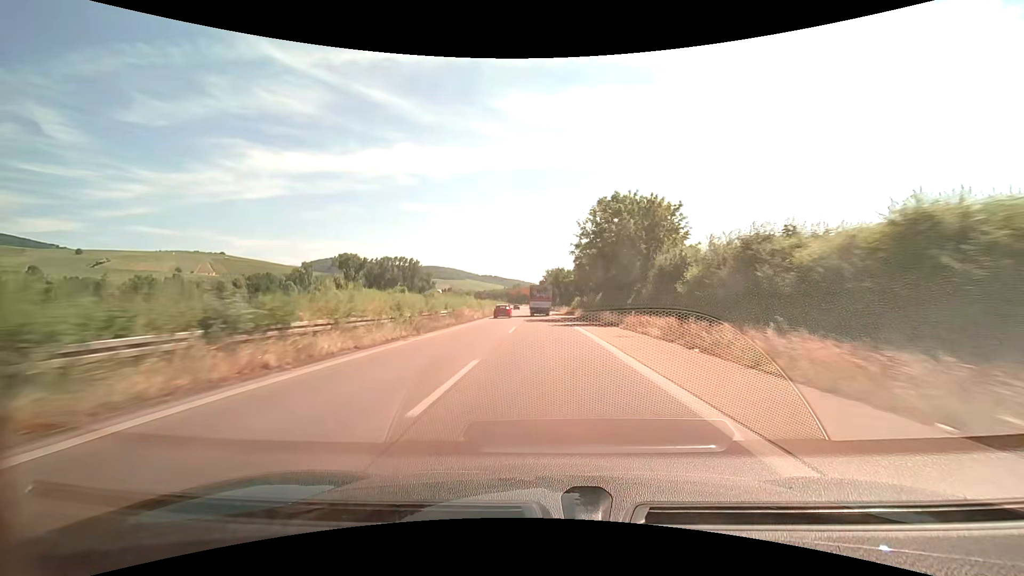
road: trunk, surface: asphalt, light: Day
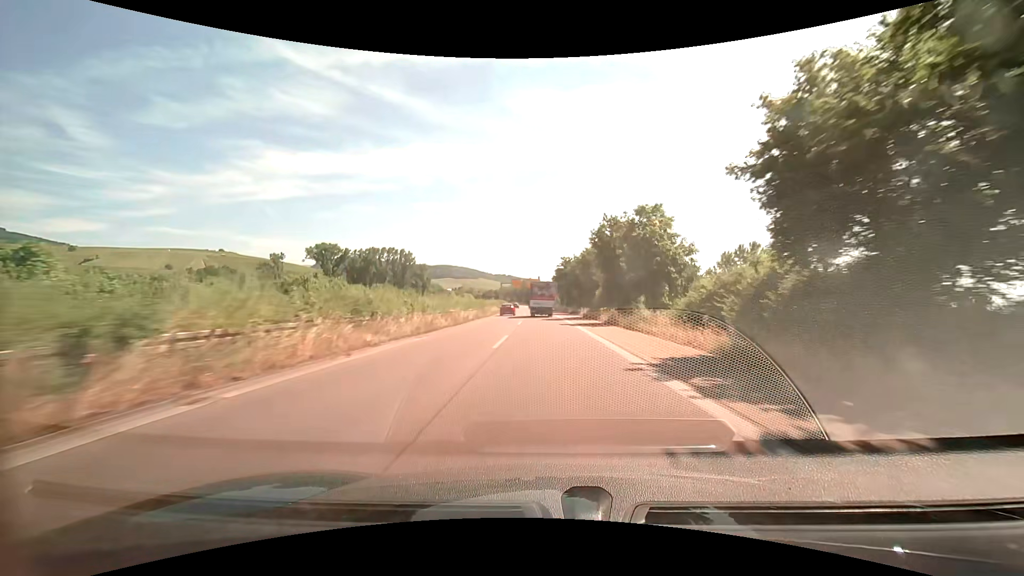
(-1.0, +62.6) m; -2°
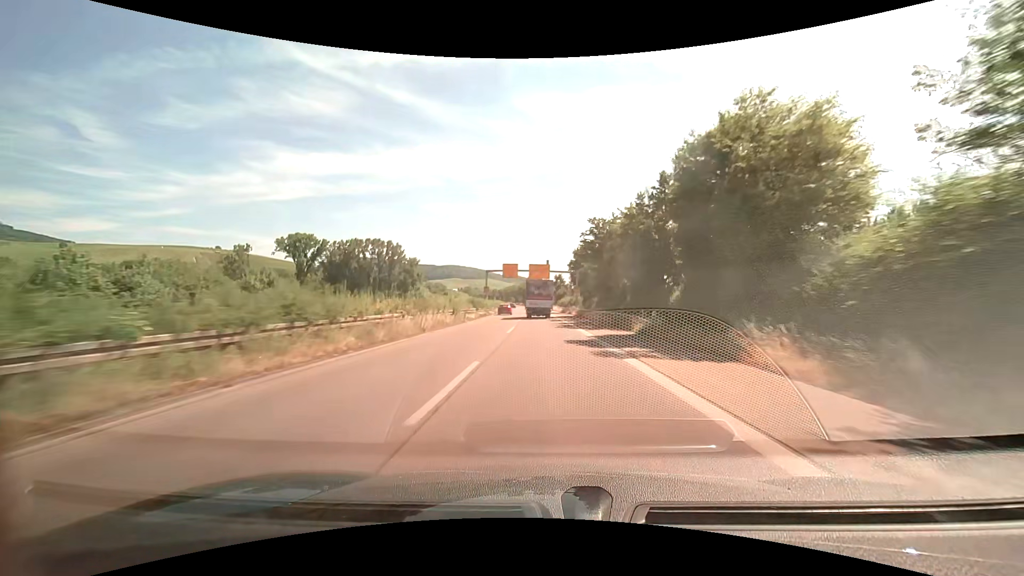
(-0.5, +45.5) m; -1°
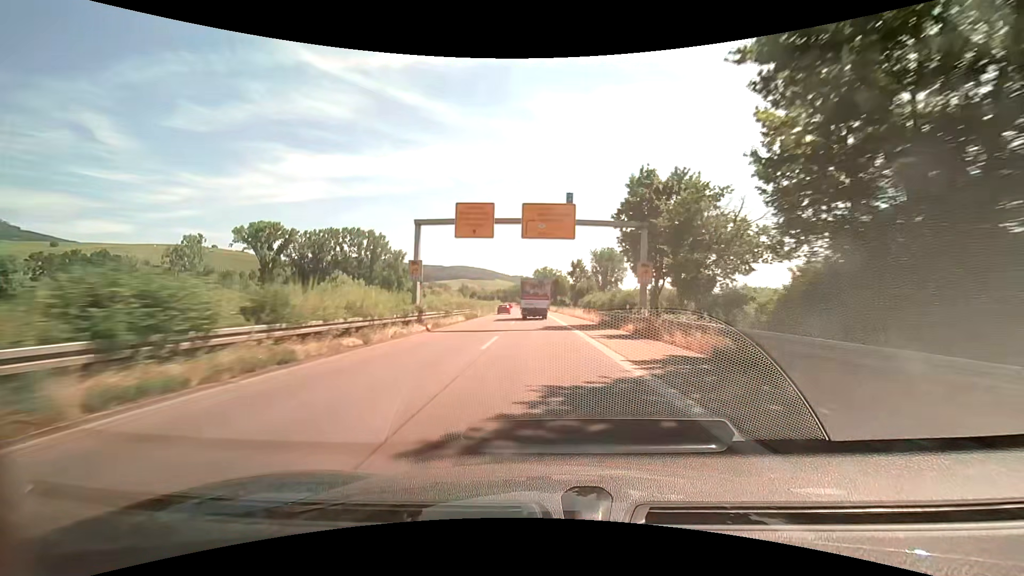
(-0.5, +44.4) m; -1°
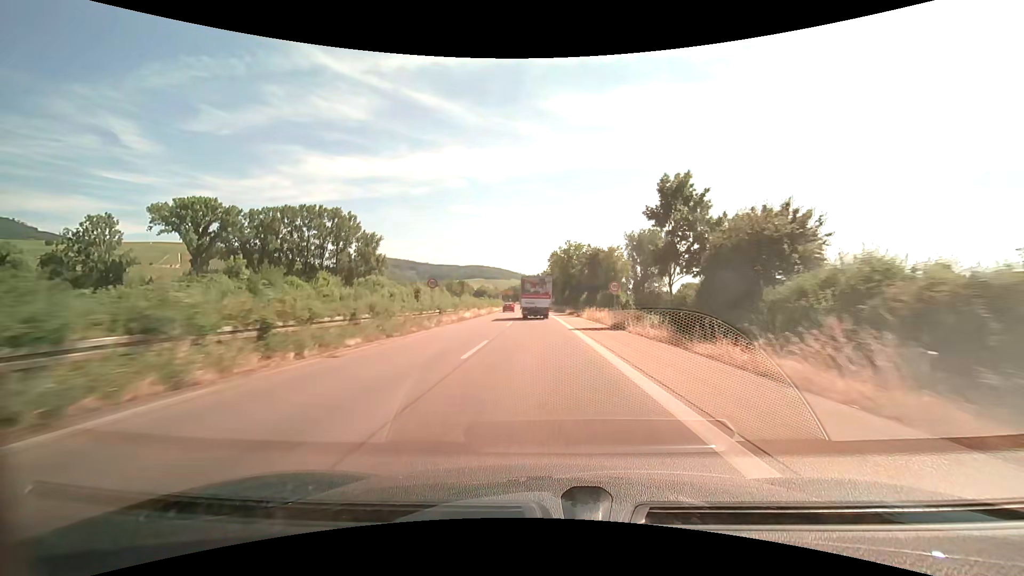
(-1.1, +56.9) m; -2°
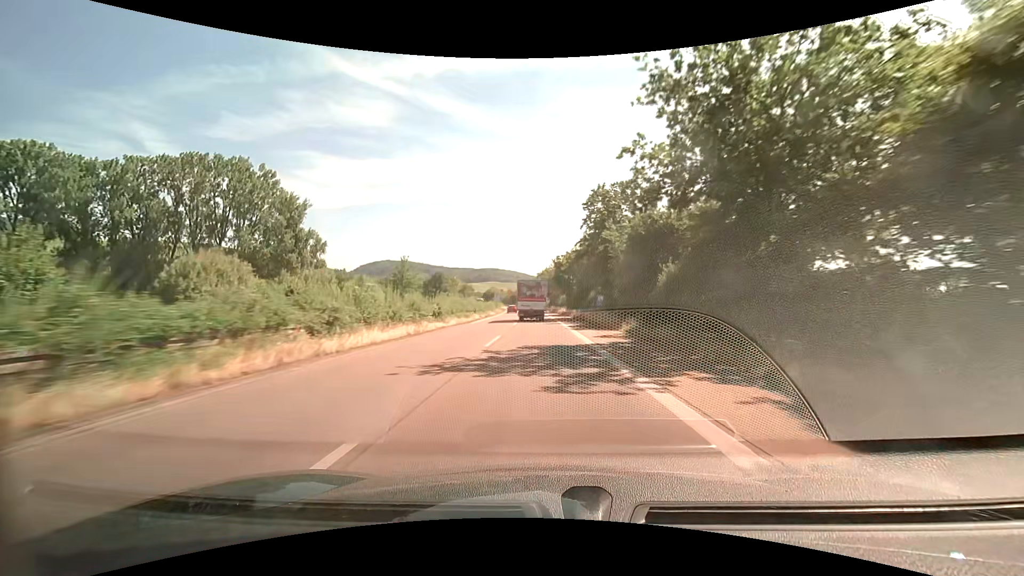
(-1.3, +67.4) m; -2°
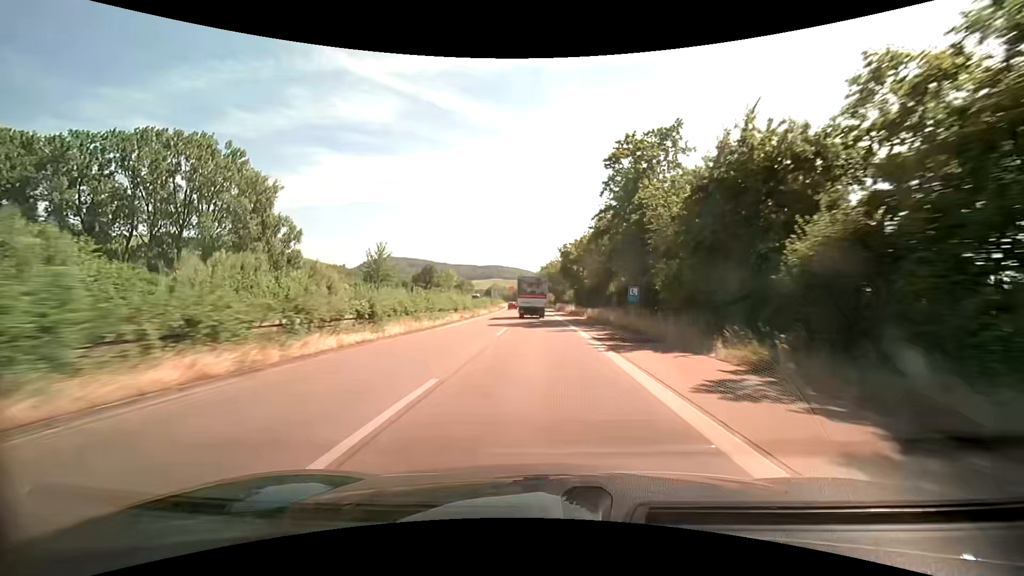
(-0.1, +14.2) m; 0°
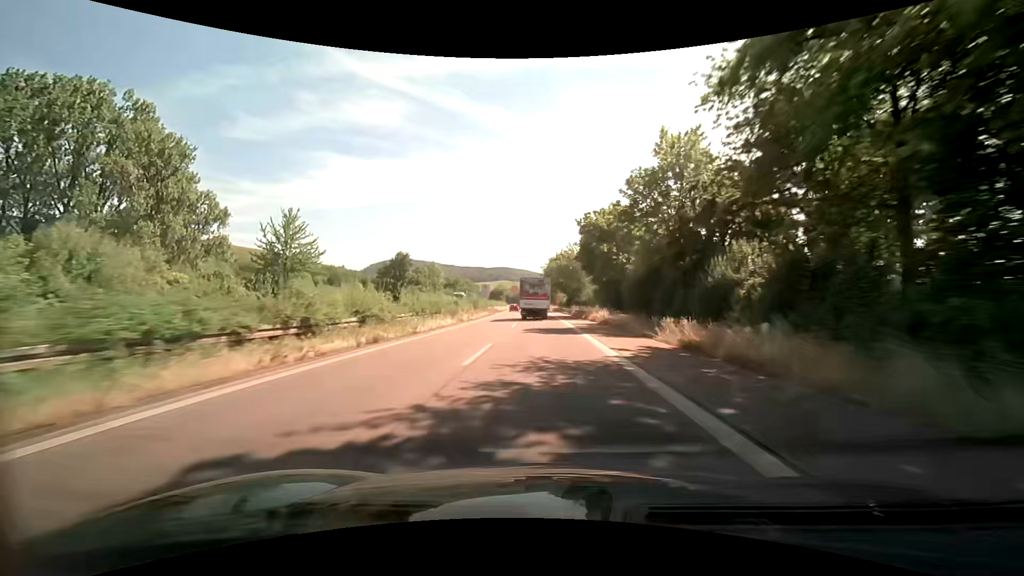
(-0.3, +27.7) m; -1°
(0, +10) (0, +20) (0, +30) (0, +40) (0, +50) (-1, +60) (-1, +70) (-1, +80) (-2, +90) (-2, +100) m
